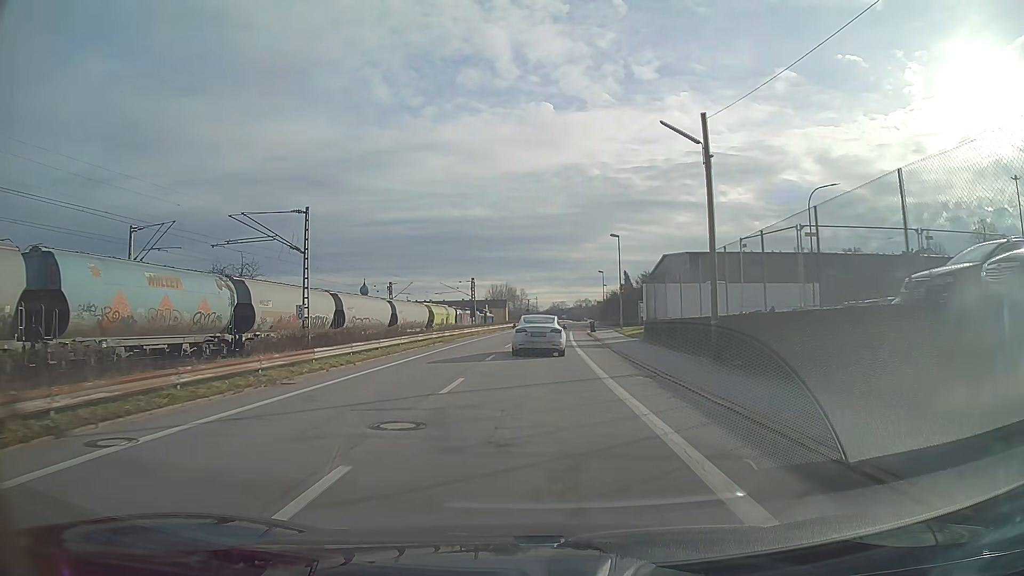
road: unclassified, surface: asphalt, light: Day
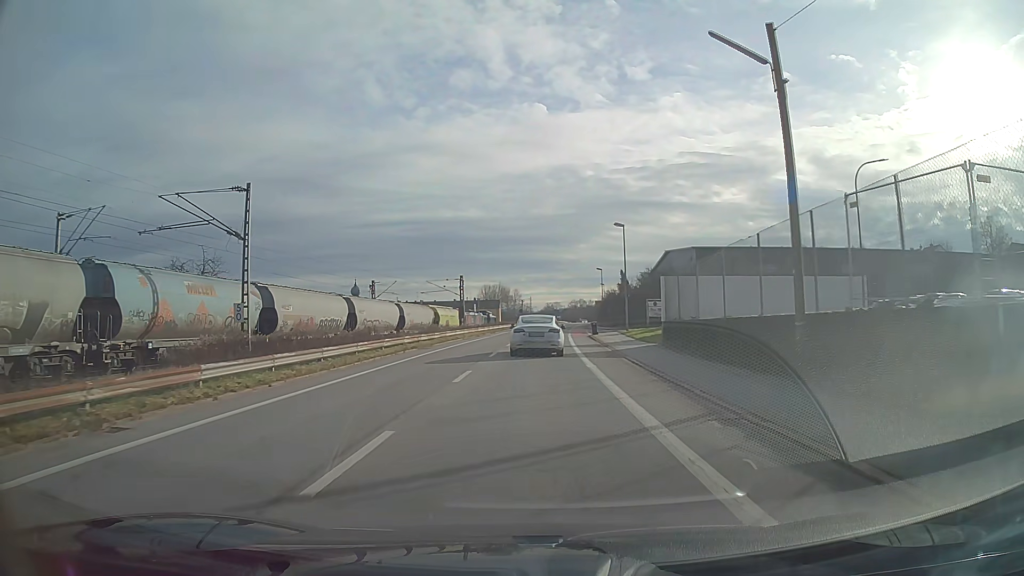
(0.0, +7.0) m; 0°
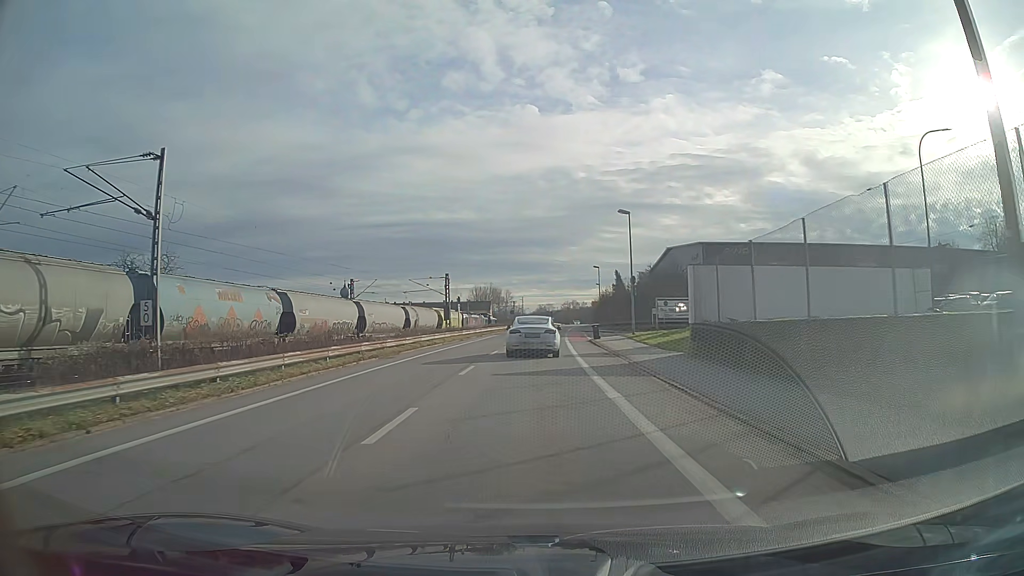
(0.0, +7.0) m; +1°
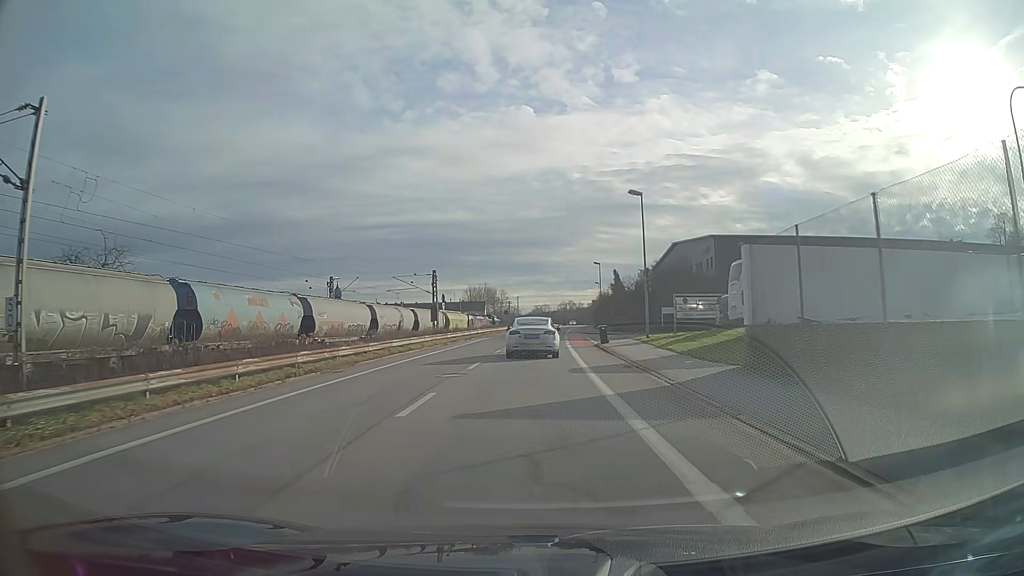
(0.0, +6.9) m; 0°
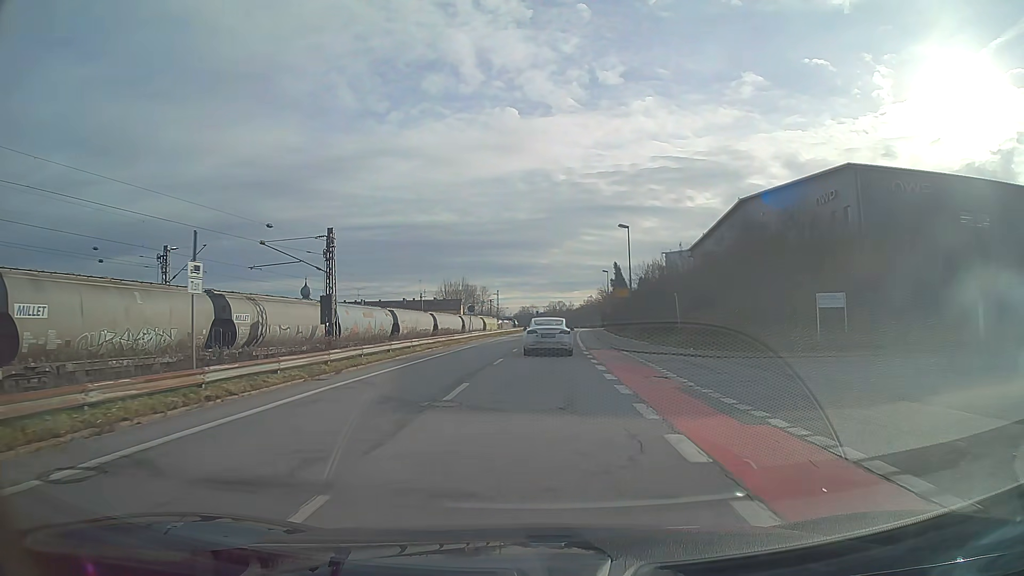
(+0.3, +34.5) m; +1°
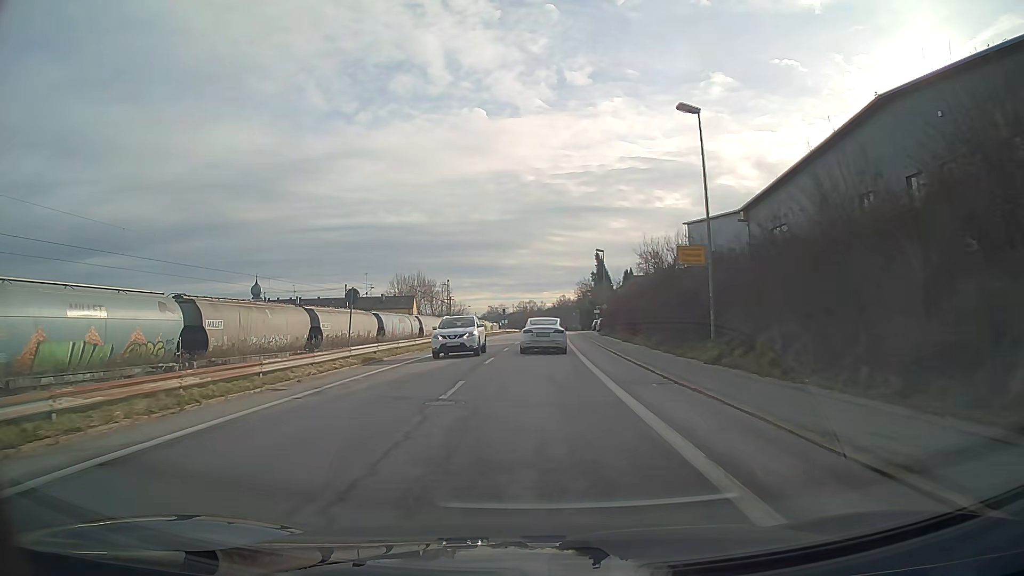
(+0.6, +28.7) m; +2°
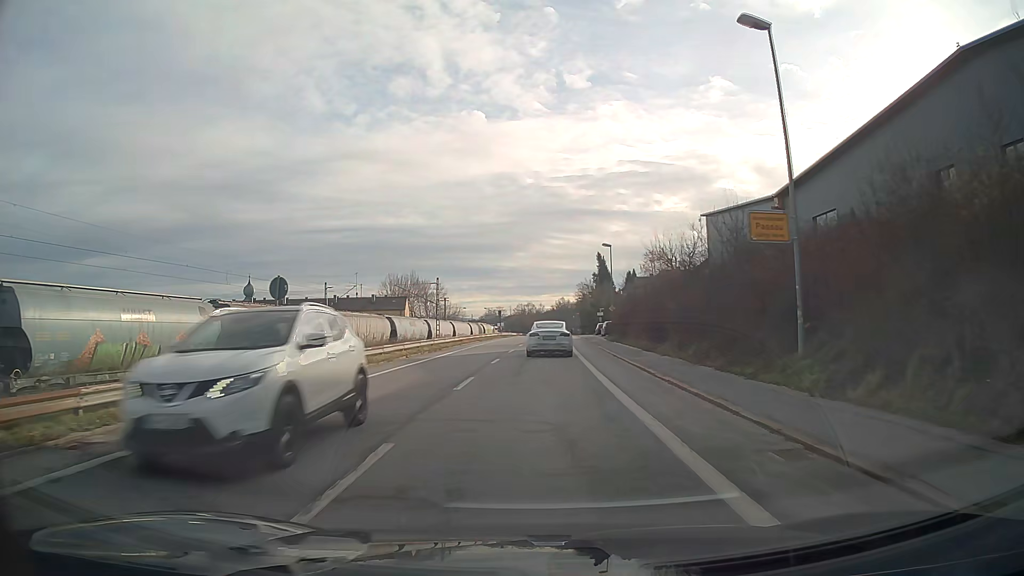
(0.0, +7.4) m; 0°
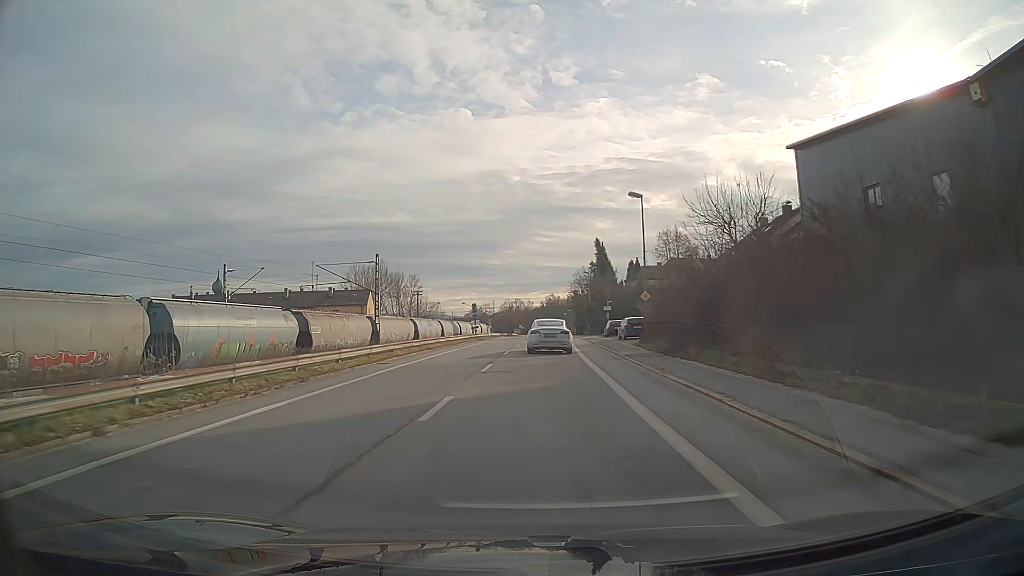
(+0.2, +22.4) m; +1°
(0, +10) (0, +20) (0, +30) (+1, +40) (+1, +50) (+1, +60) (+2, +70) (+2, +80) (+3, +90) (+3, +100) m
